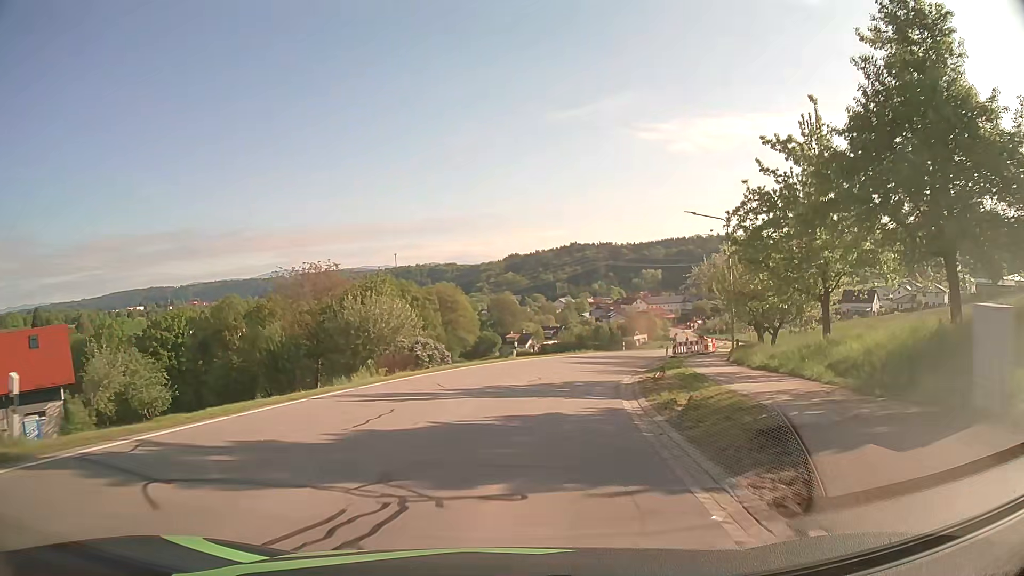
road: secondary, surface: asphalt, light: Day
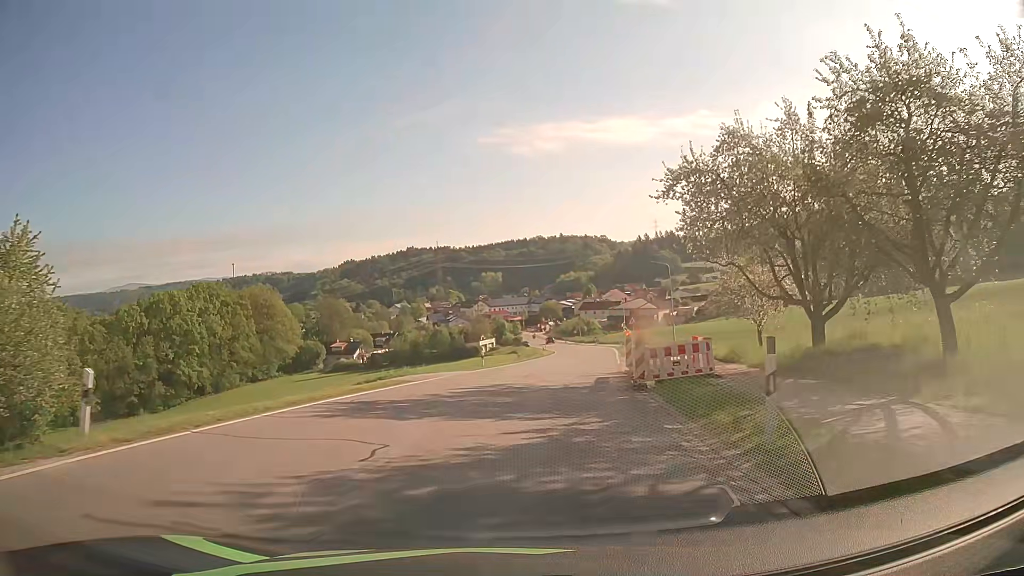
(+3.9, +29.7) m; +14°
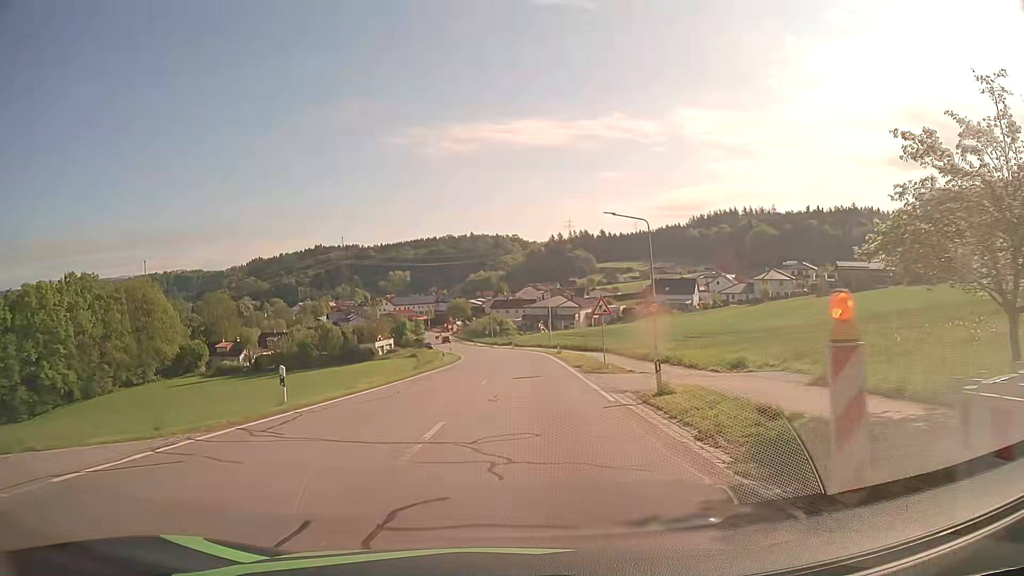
(+1.6, +21.9) m; +8°
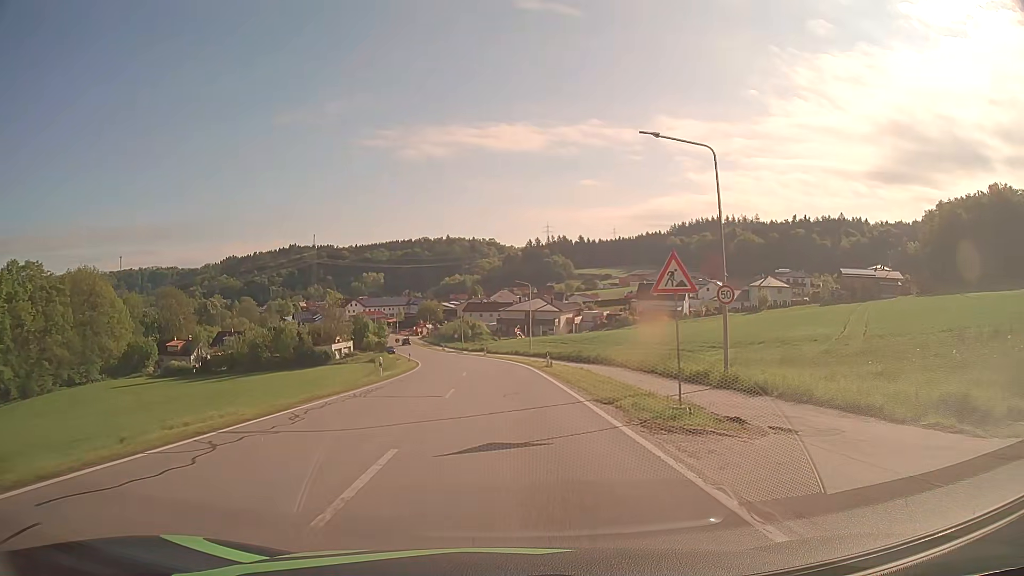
(+0.4, +14.6) m; +2°
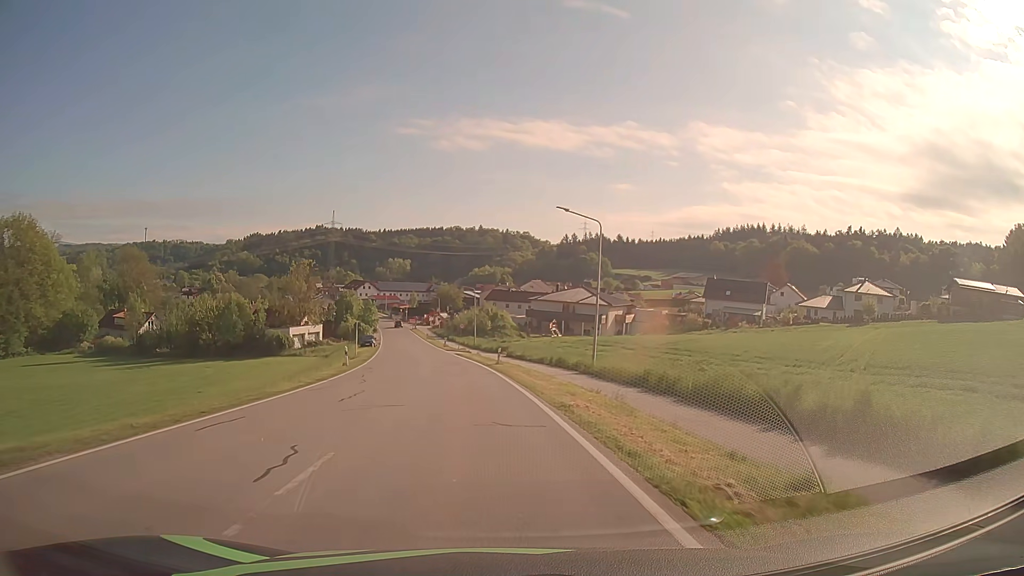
(-0.2, +36.3) m; -2°
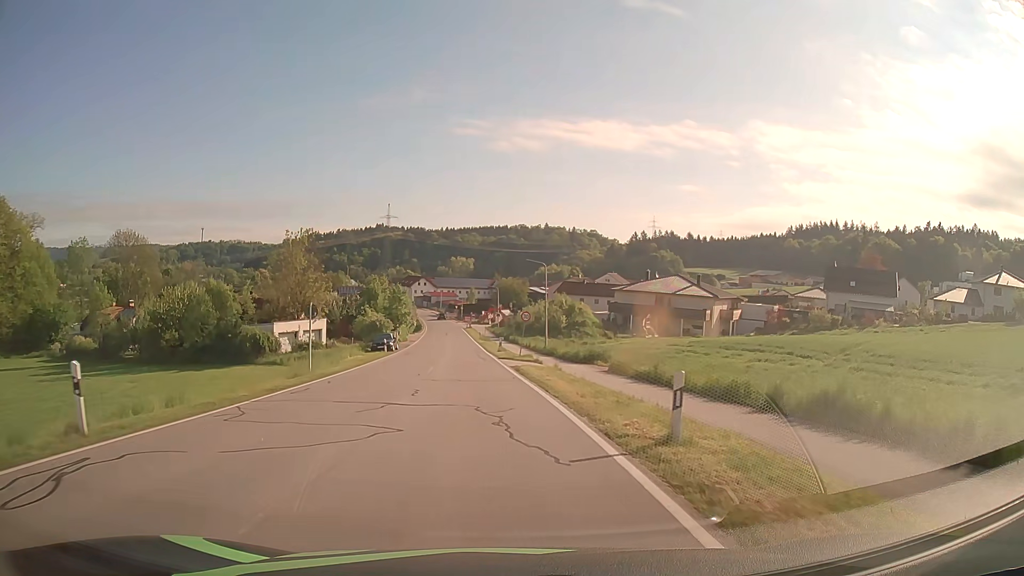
(-1.4, +27.1) m; -5°
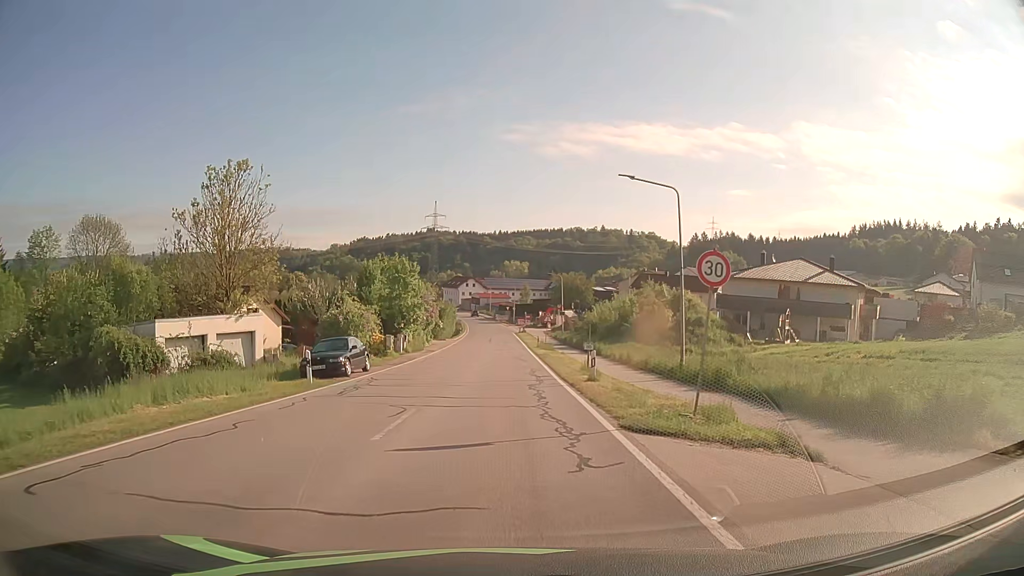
(-1.2, +27.9) m; -5°
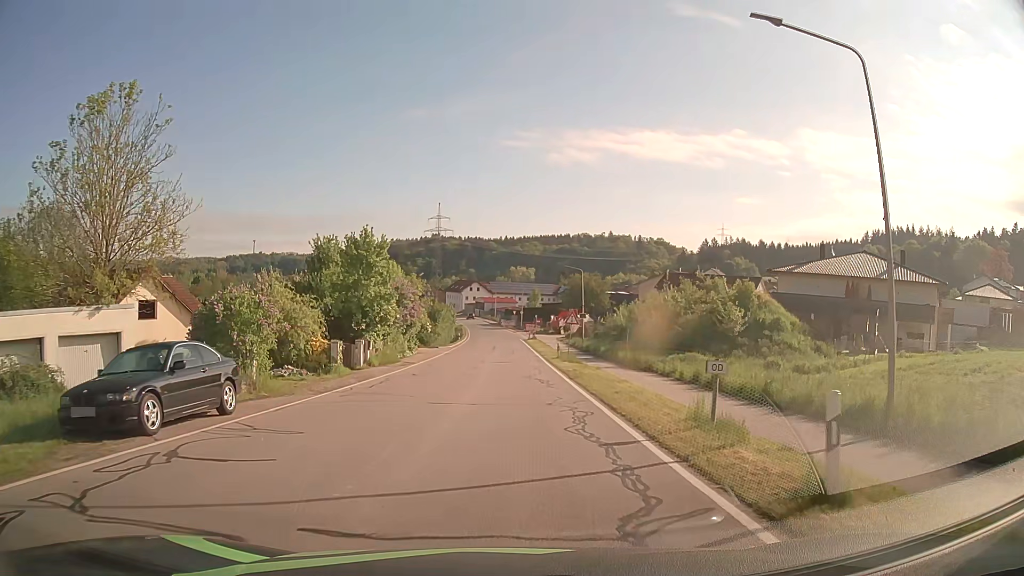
(-0.1, +13.9) m; 0°
(0, +10) (0, +20) (0, +30) (0, +40) (0, +50) (0, +60) (0, +70) (0, +80) (0, +90) (-1, +100) m
